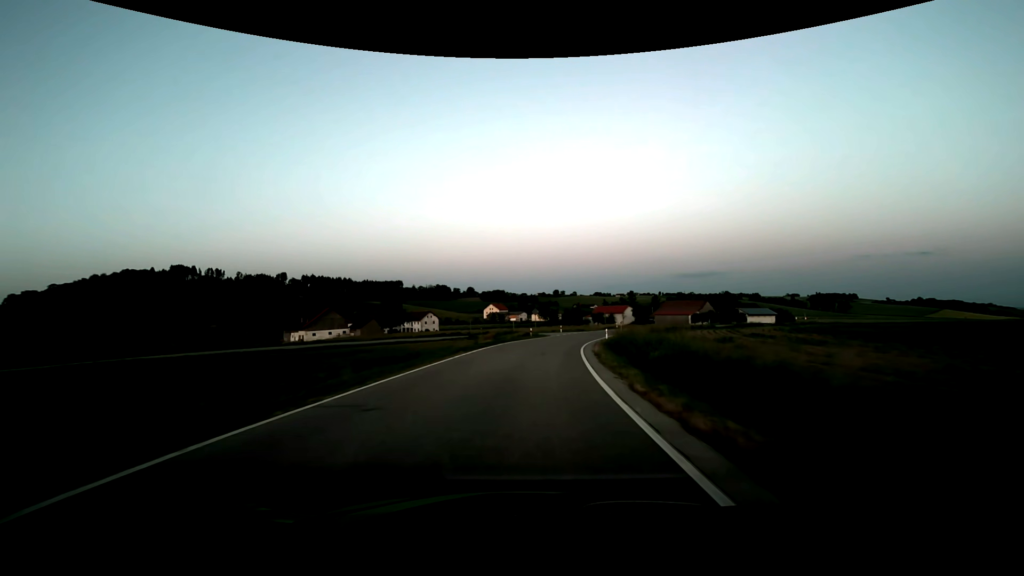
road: tertiary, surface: asphalt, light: Dusk
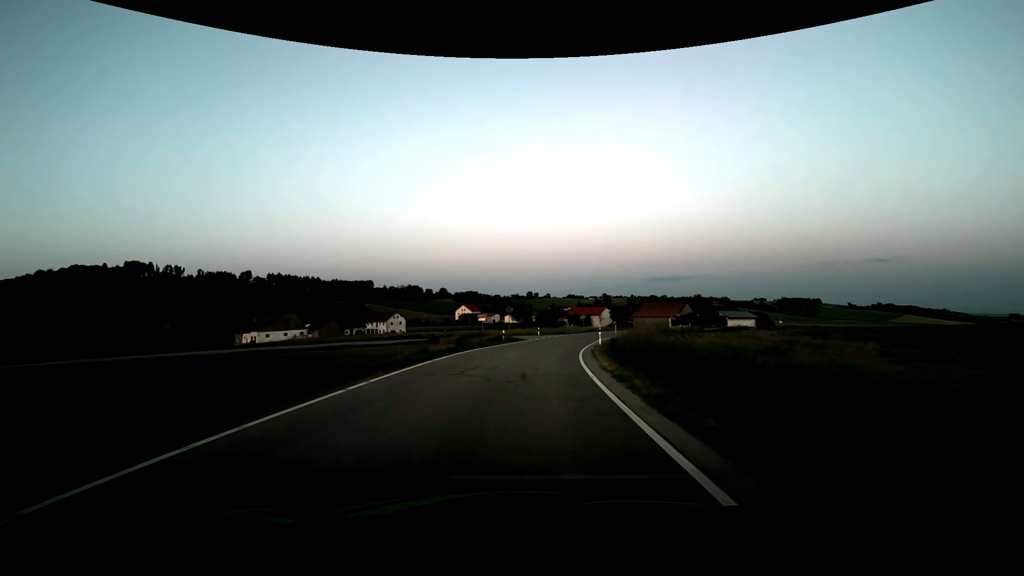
(+0.3, +10.7) m; +3°
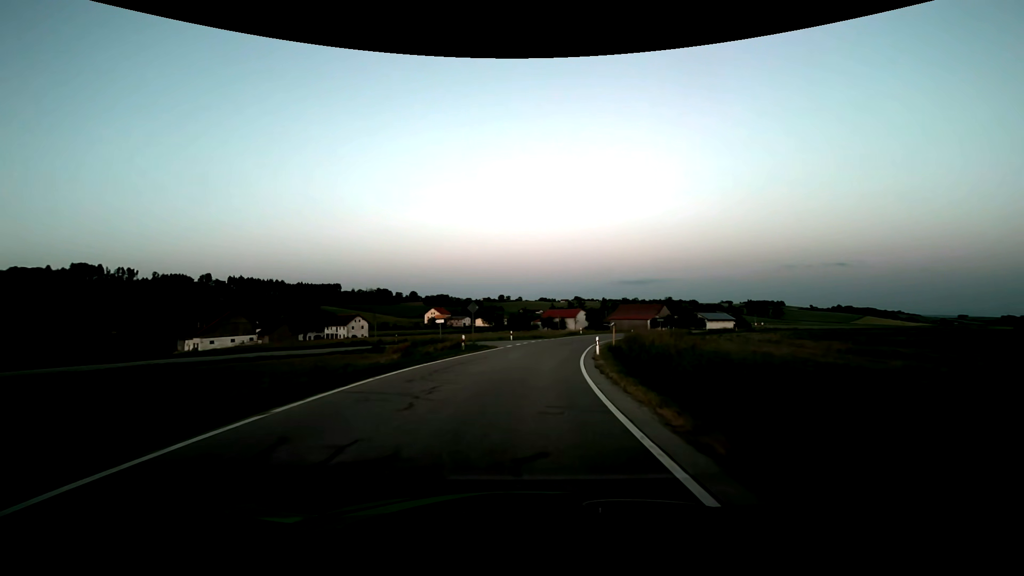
(+0.4, +10.7) m; +4°
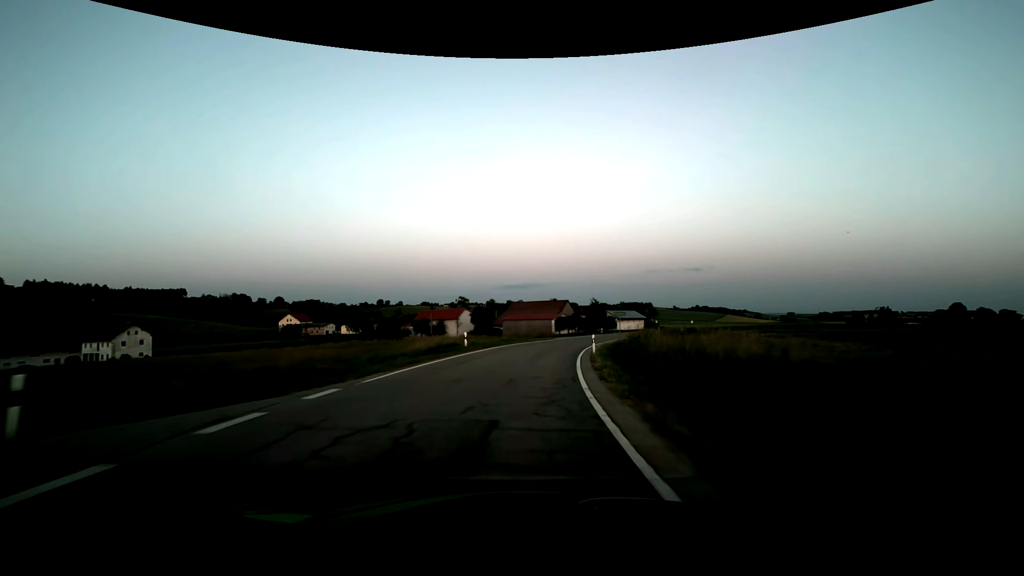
(+5.0, +42.4) m; +13°
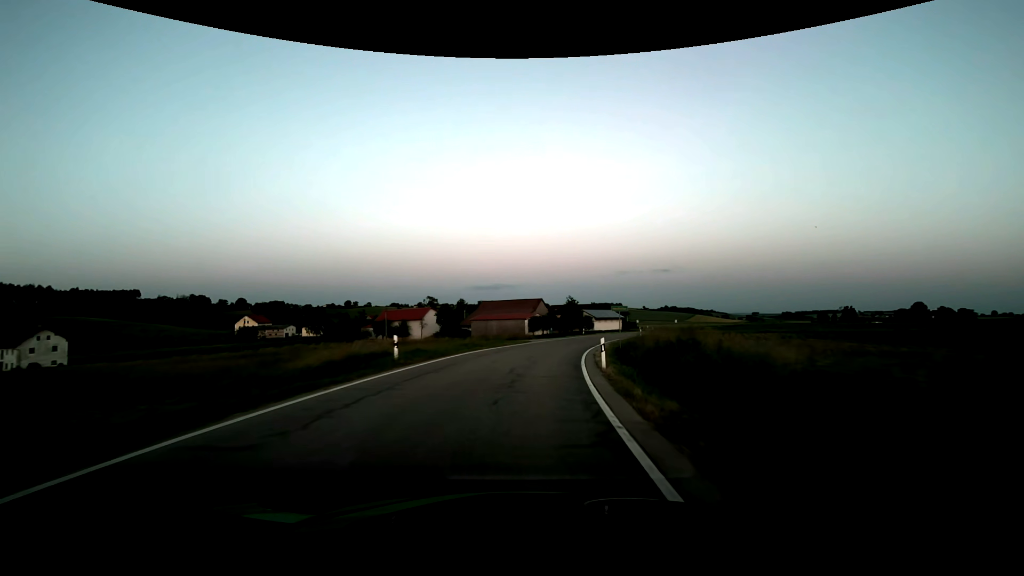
(+0.4, +10.7) m; +4°
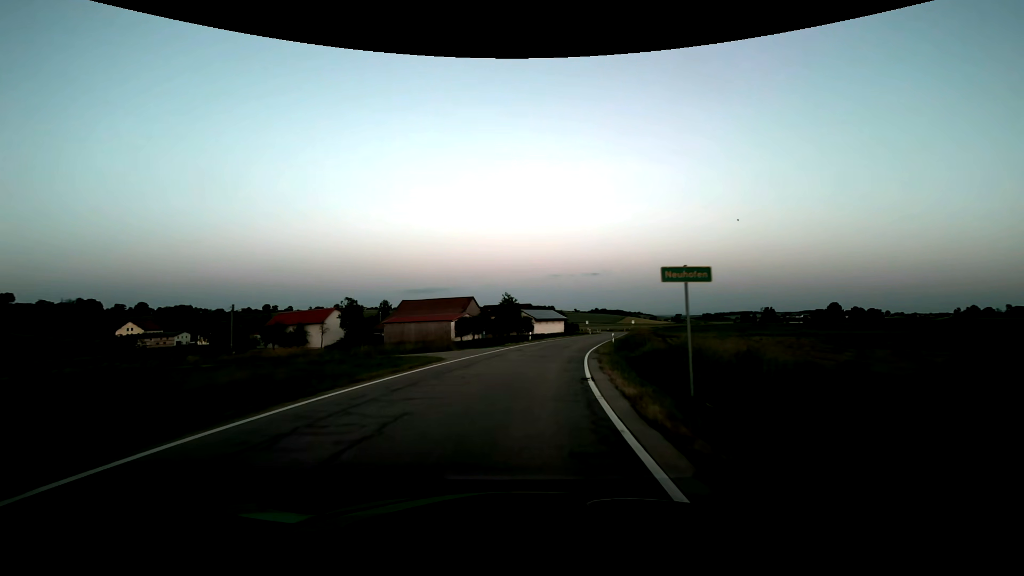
(+1.4, +21.4) m; +8°
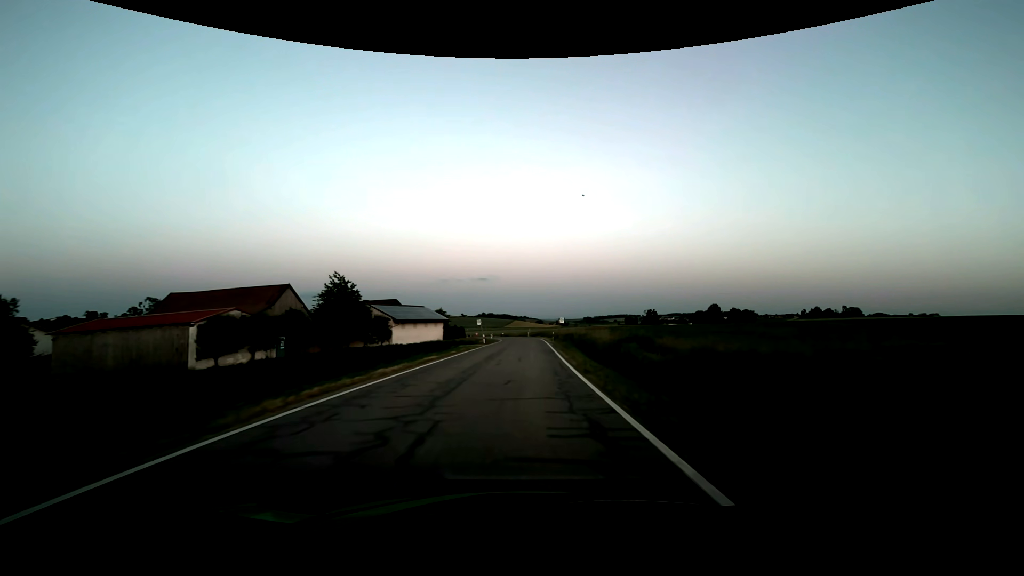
(+5.1, +42.4) m; +13°
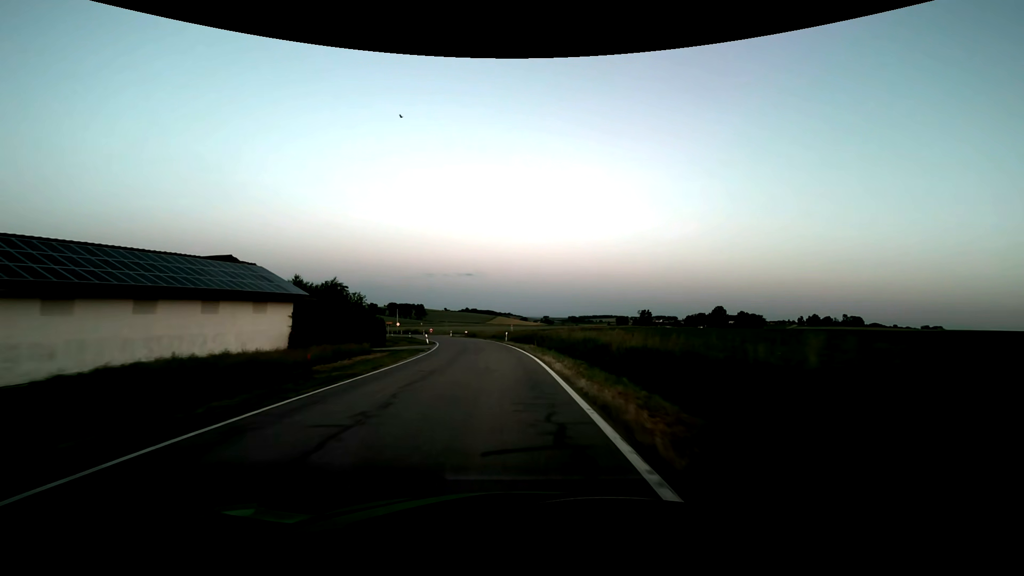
(+1.9, +52.8) m; +2°
(0, +10) (0, +20) (-1, +30) (-2, +40) (-3, +50) (-5, +60) (-7, +69) (-10, +79) (-13, +89) (-13, +98) m
